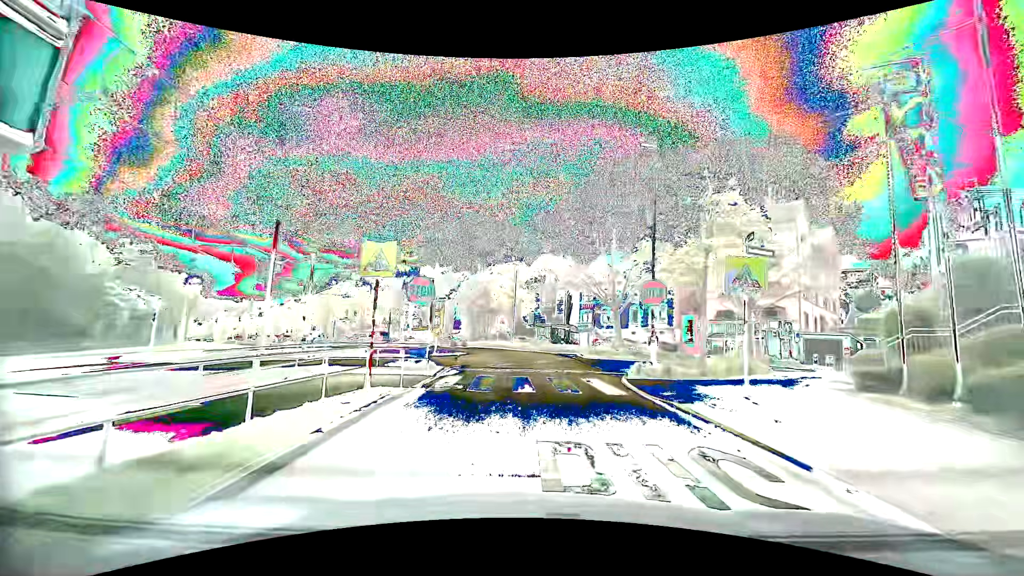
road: secondary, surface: asphalt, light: Day
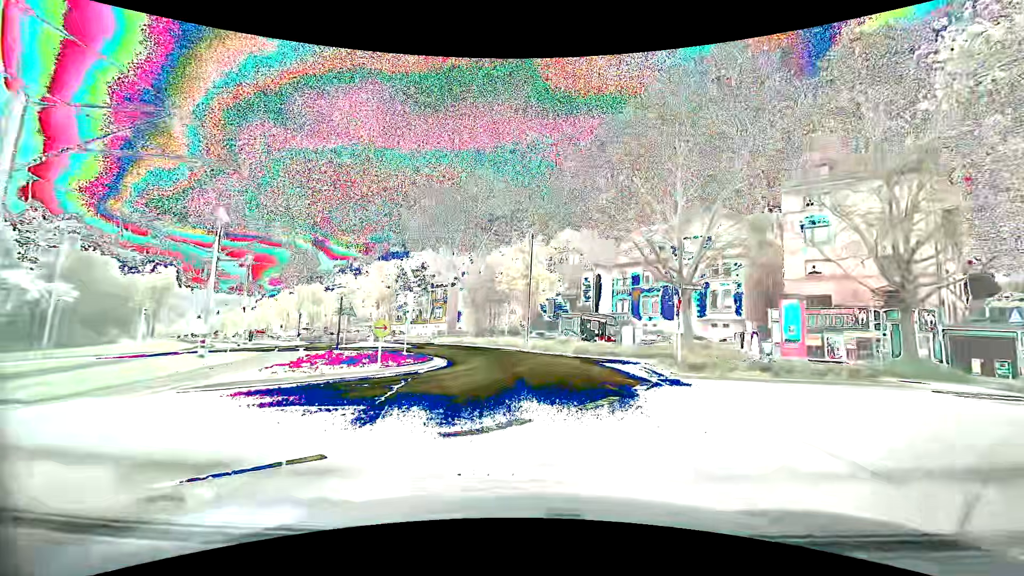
(-0.3, +14.2) m; -3°
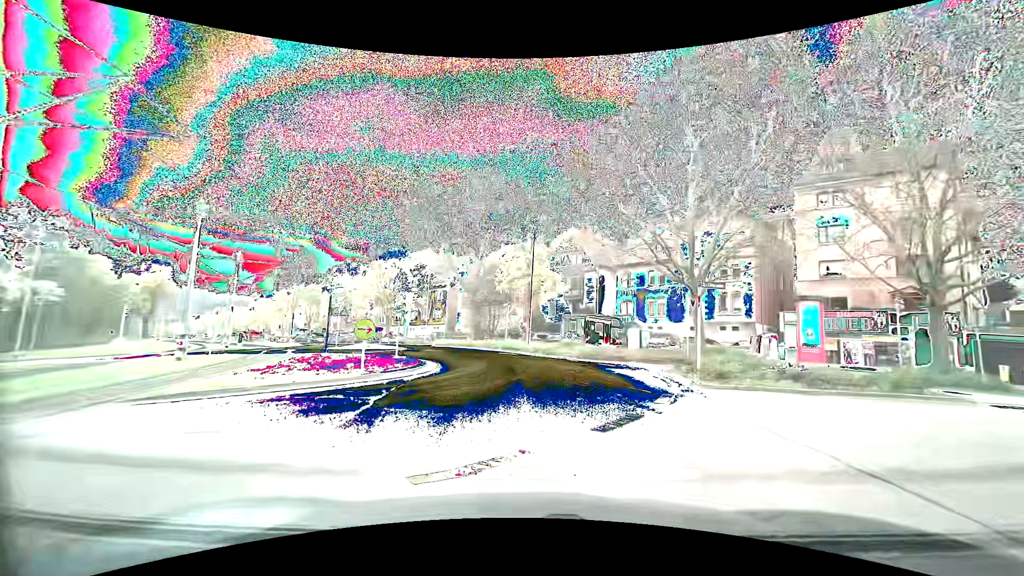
(0.0, +1.6) m; +2°
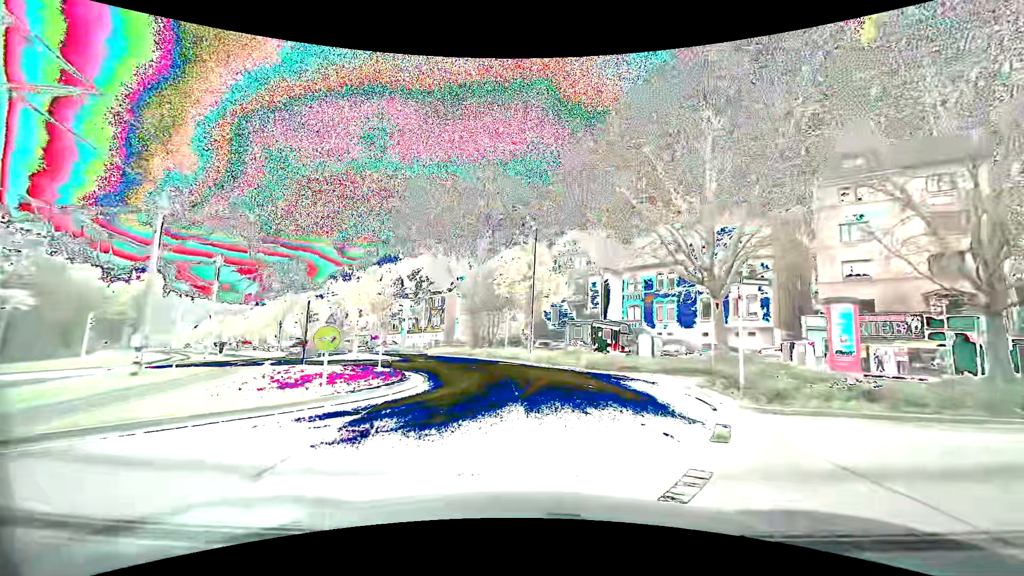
(0.0, +3.2) m; -2°
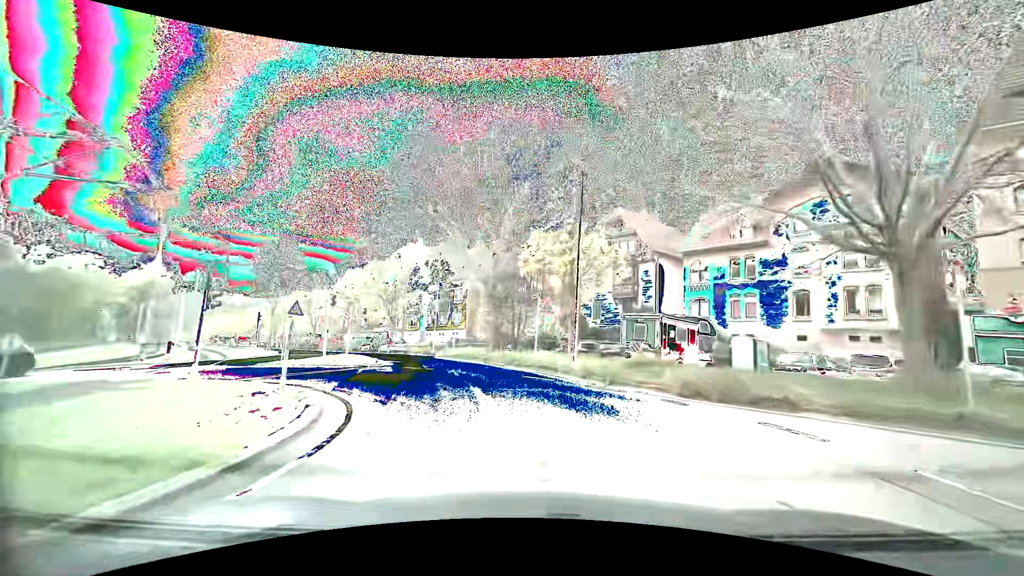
(+0.1, +10.5) m; -2°
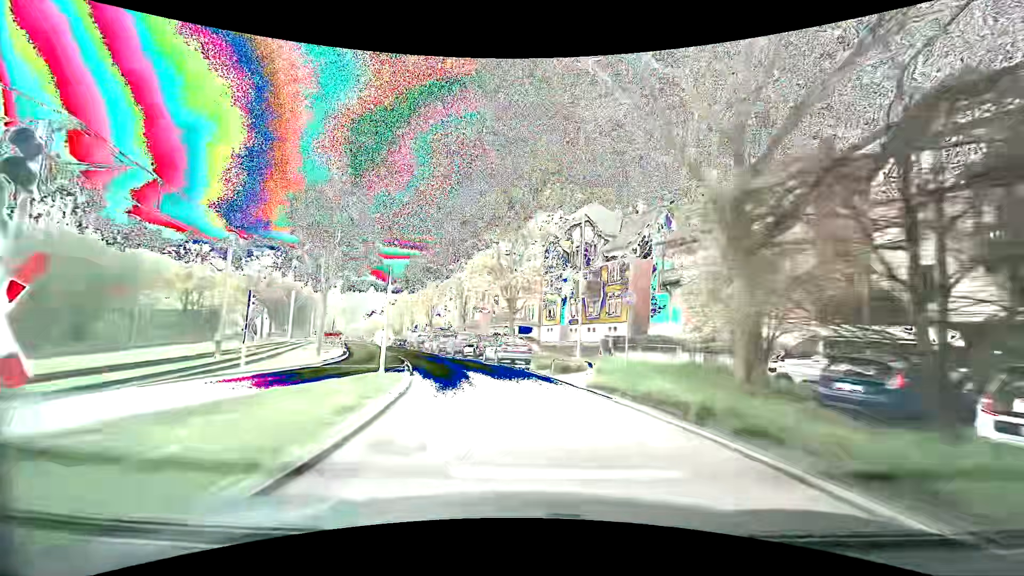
(-3.3, +21.7) m; -17°
